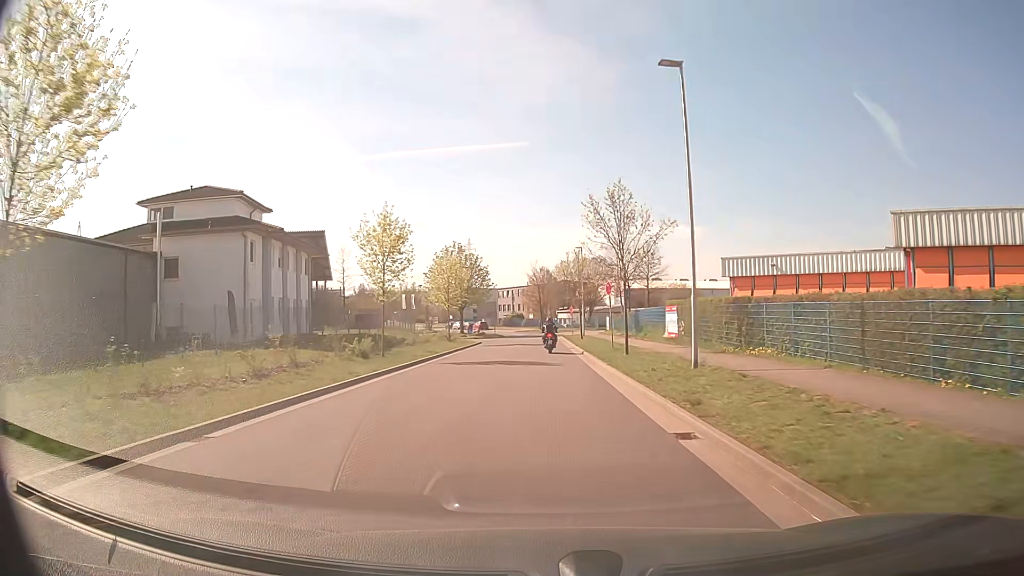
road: residential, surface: asphalt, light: Day
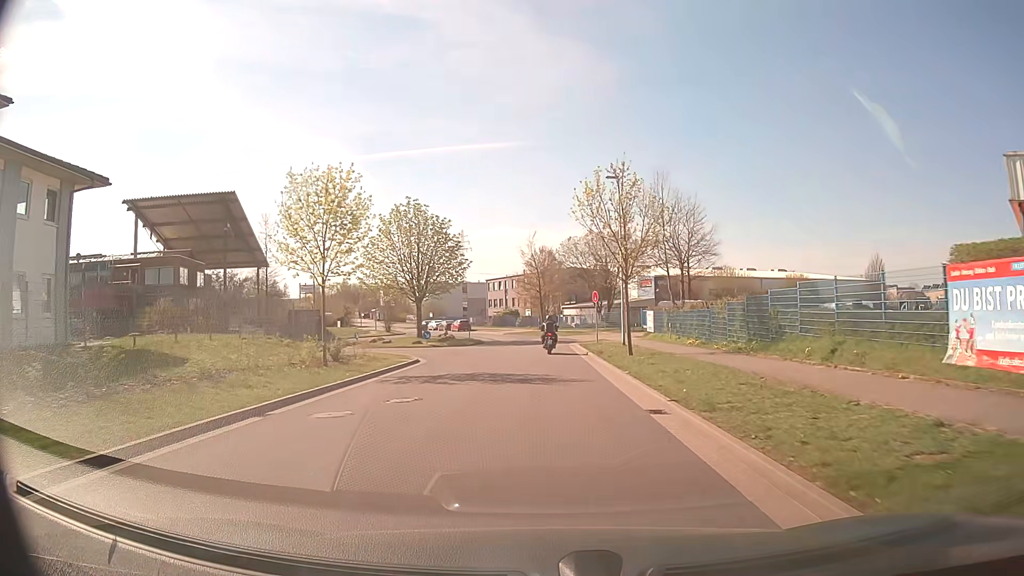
(-0.1, +28.1) m; 0°
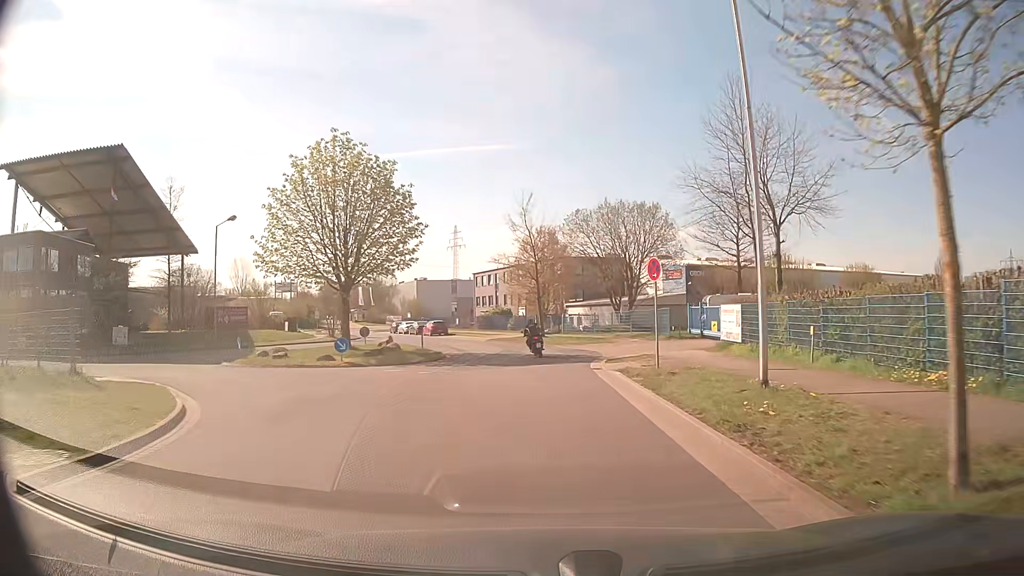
(0.0, +19.6) m; 0°
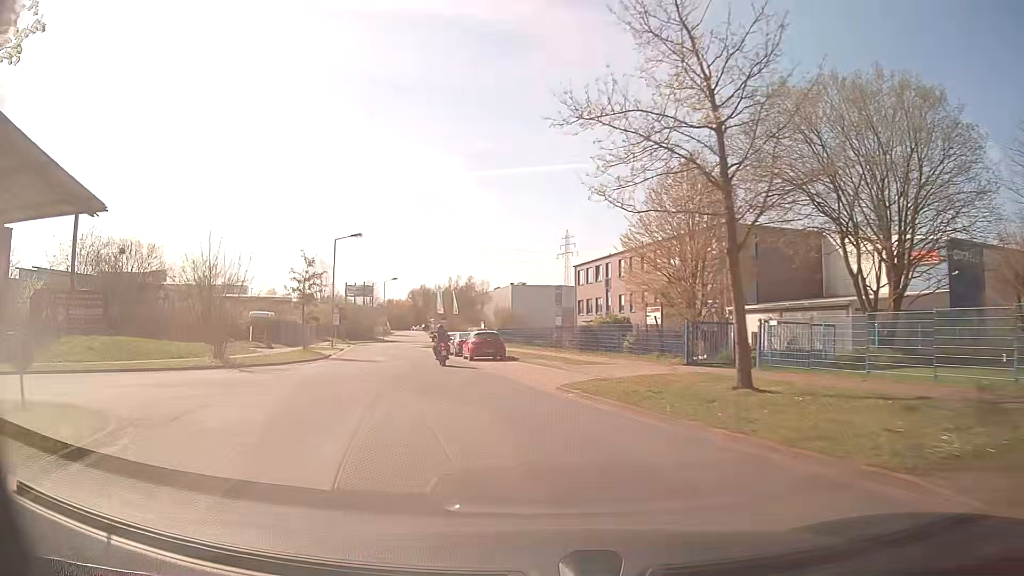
(-1.3, +32.3) m; -9°
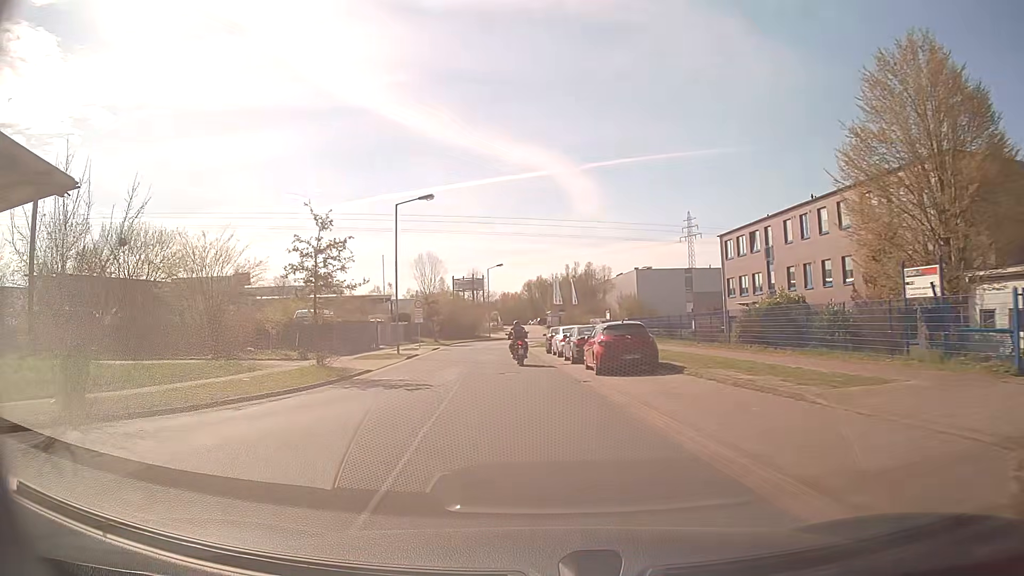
(-1.4, +14.2) m; -10°
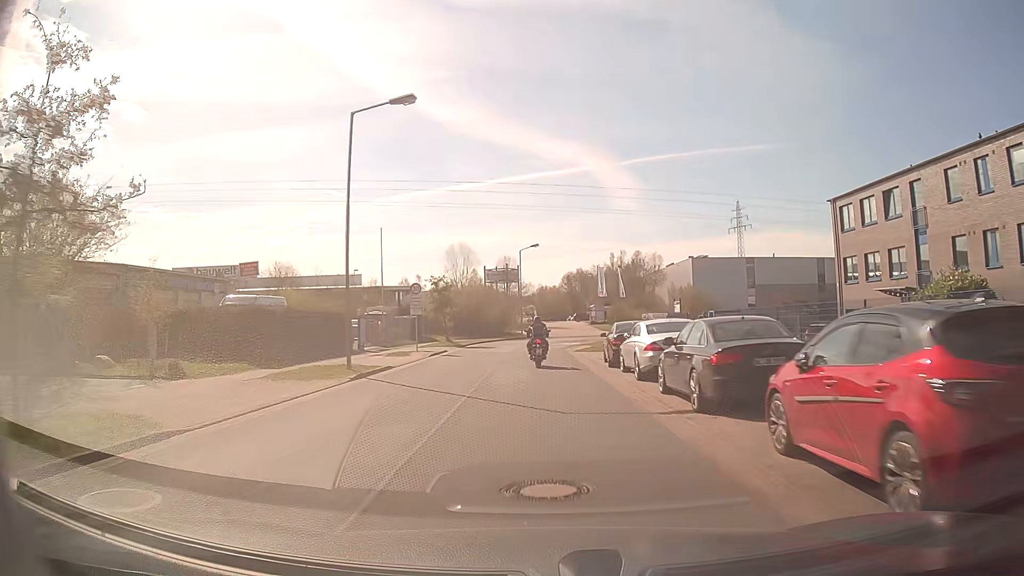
(-0.6, +15.1) m; -3°
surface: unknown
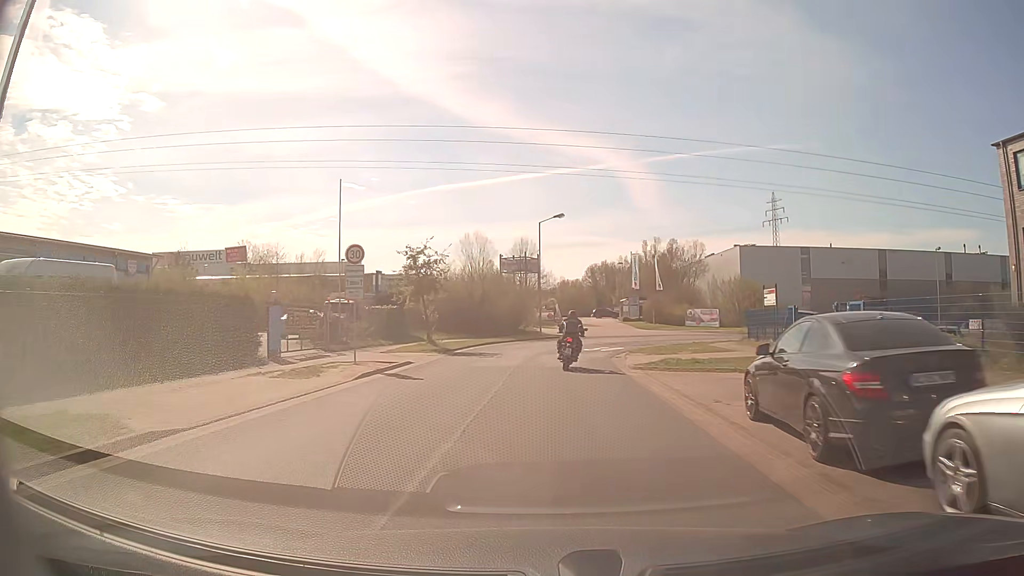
(-0.3, +14.8) m; -2°
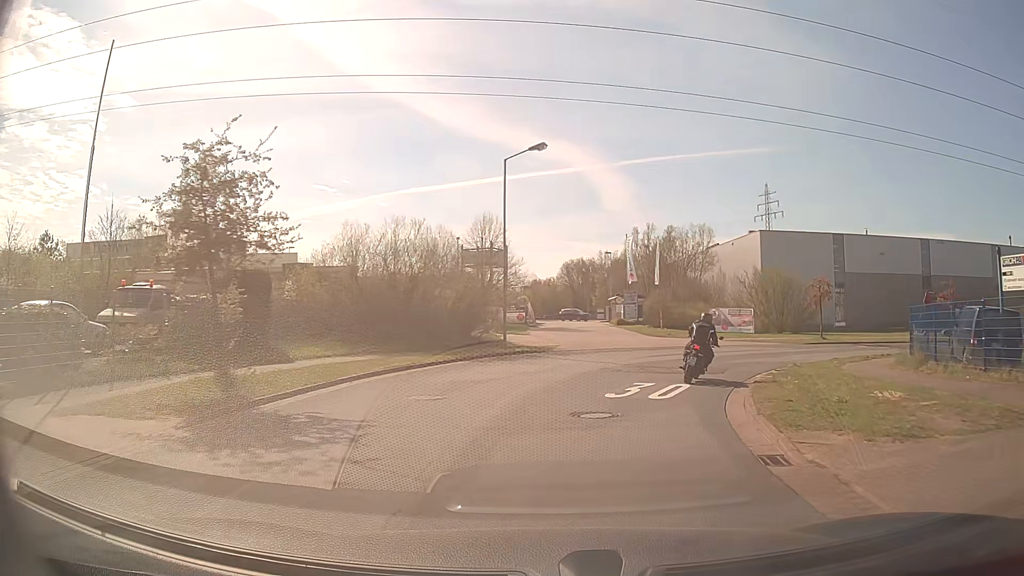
(+0.2, +18.6) m; +3°
(+1, +10) (+4, +19) (+11, +27) (+20, +31) (+29, +33) (+39, +33) (+49, +34) (+59, +34) (+69, +35) (+79, +35) m
